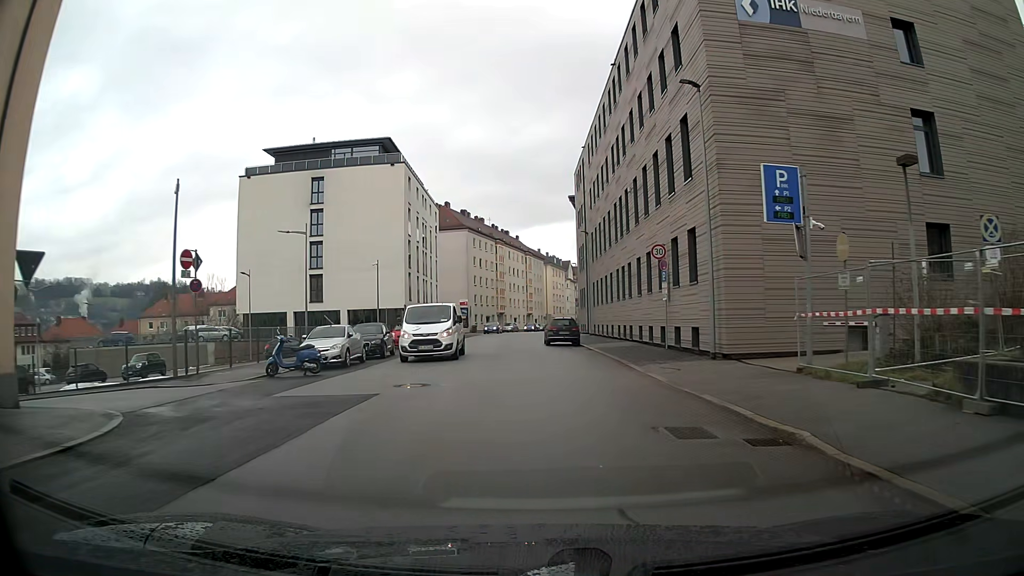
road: tertiary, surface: asphalt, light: Day
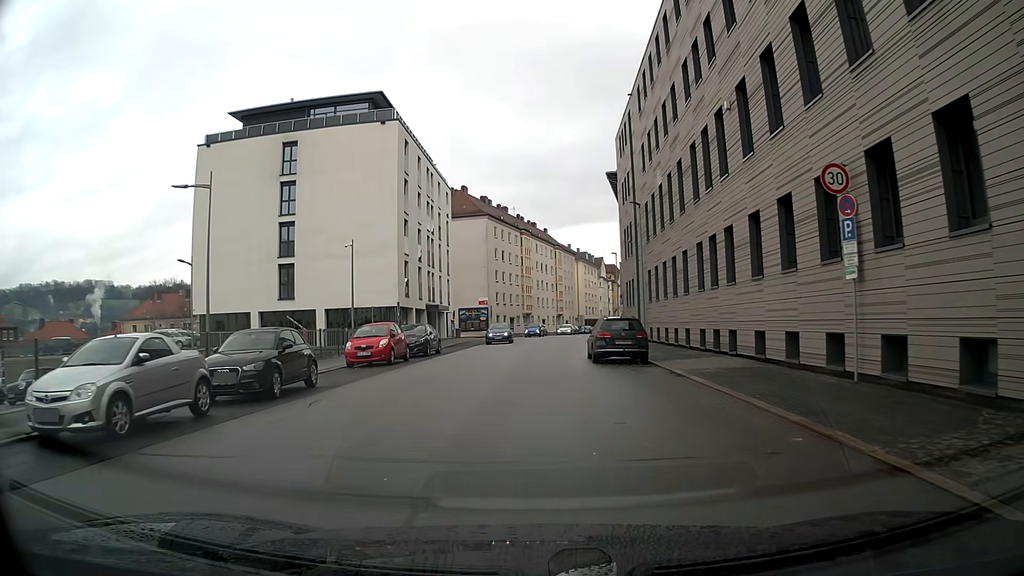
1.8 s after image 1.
(-0.3, +13.9) m; -3°
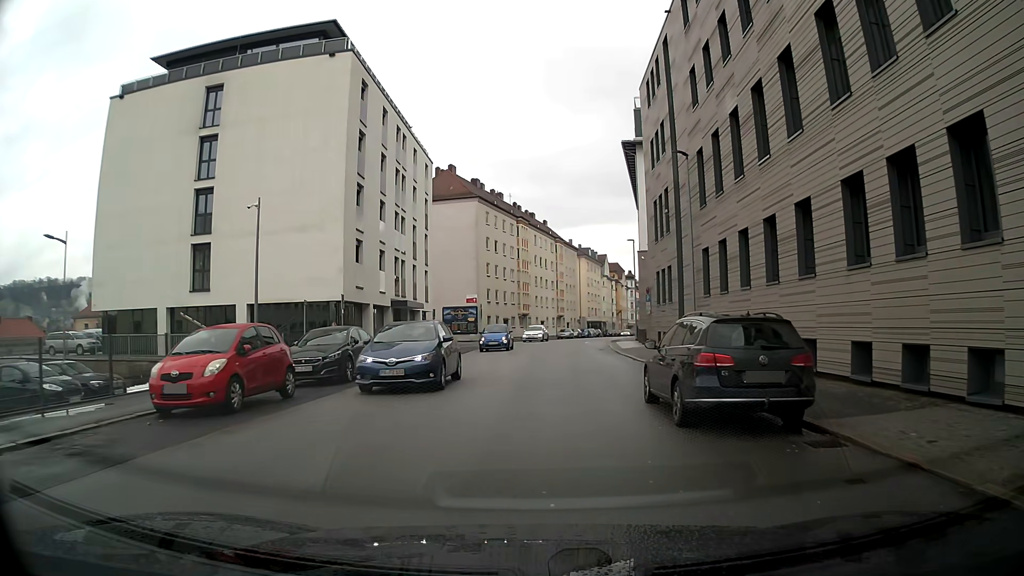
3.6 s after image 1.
(0.0, +12.7) m; 0°
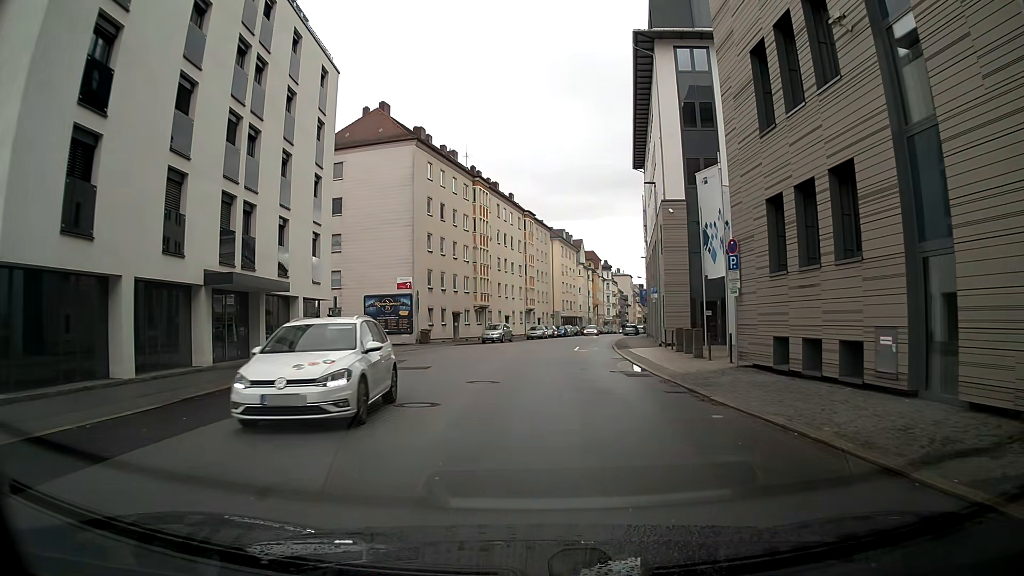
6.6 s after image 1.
(+0.4, +21.6) m; +3°
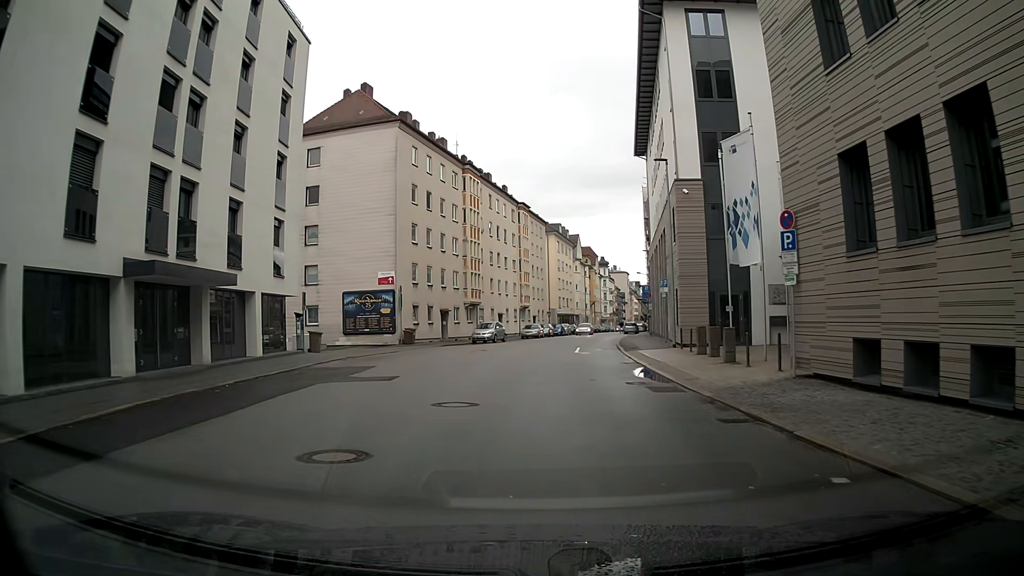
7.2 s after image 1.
(0.0, +4.5) m; 0°
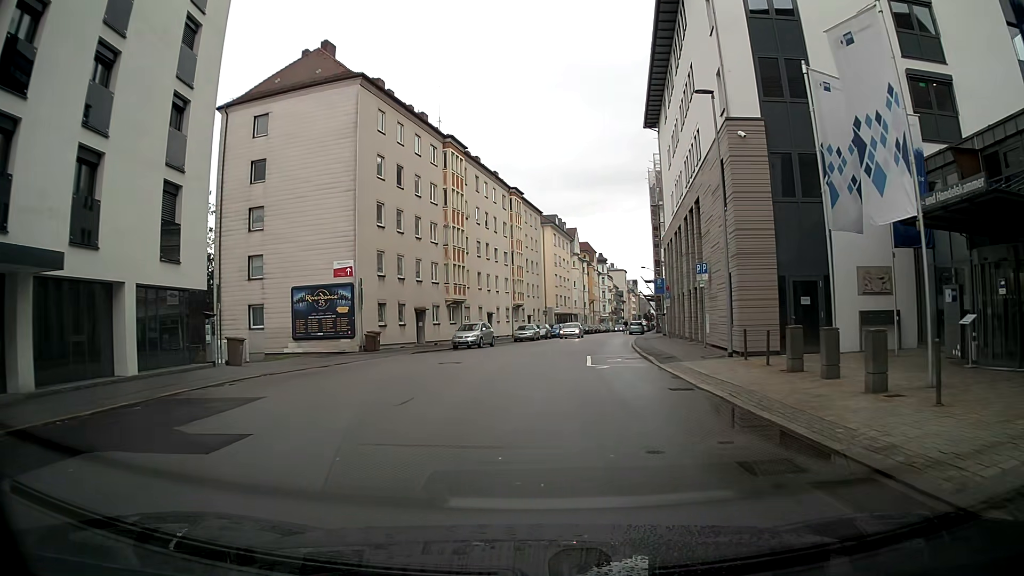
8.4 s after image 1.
(+0.1, +9.0) m; +1°
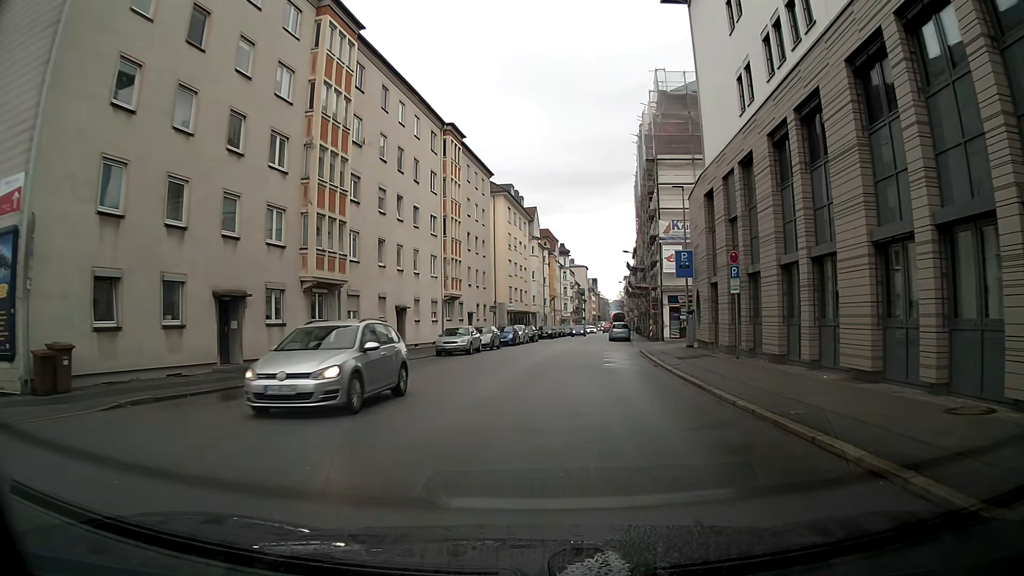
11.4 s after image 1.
(+0.6, +22.9) m; +3°
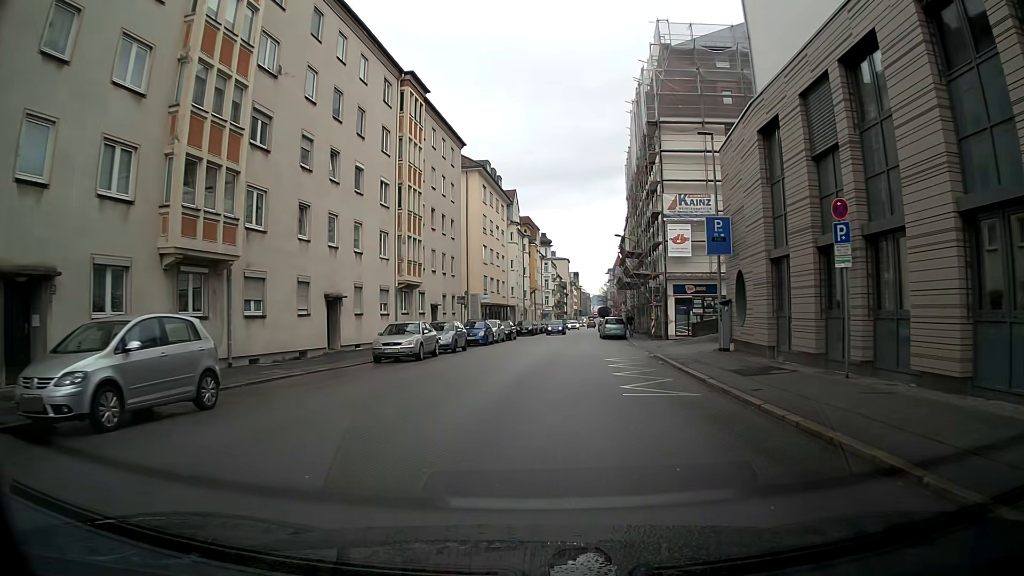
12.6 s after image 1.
(+0.2, +9.3) m; +2°
(0, +10) (+1, +20) (+1, +30) (+2, +40) (+3, +50) (+4, +60) (+5, +70) (+6, +80) (+7, +90) (+8, +100) m
